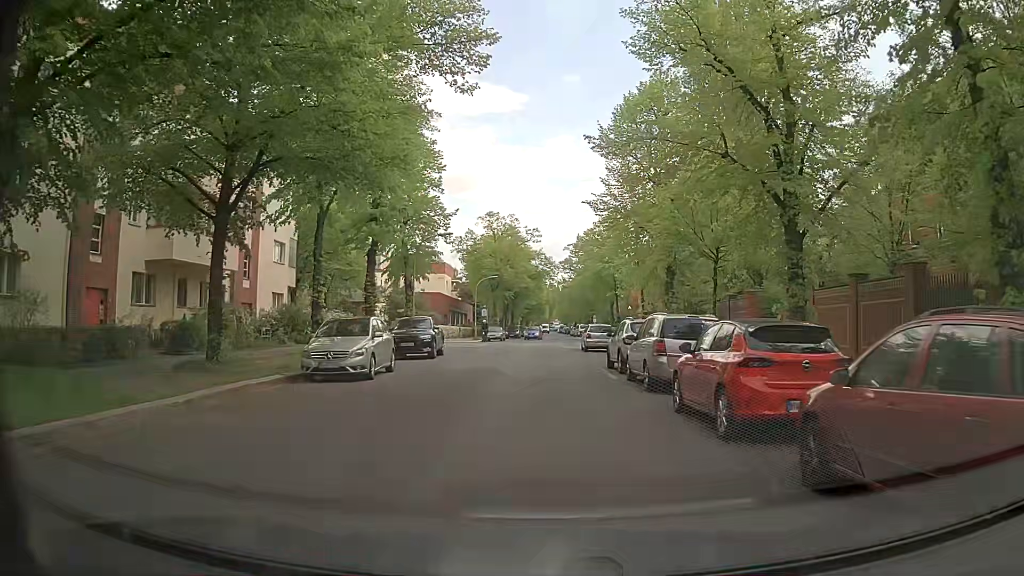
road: residential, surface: asphalt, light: Day
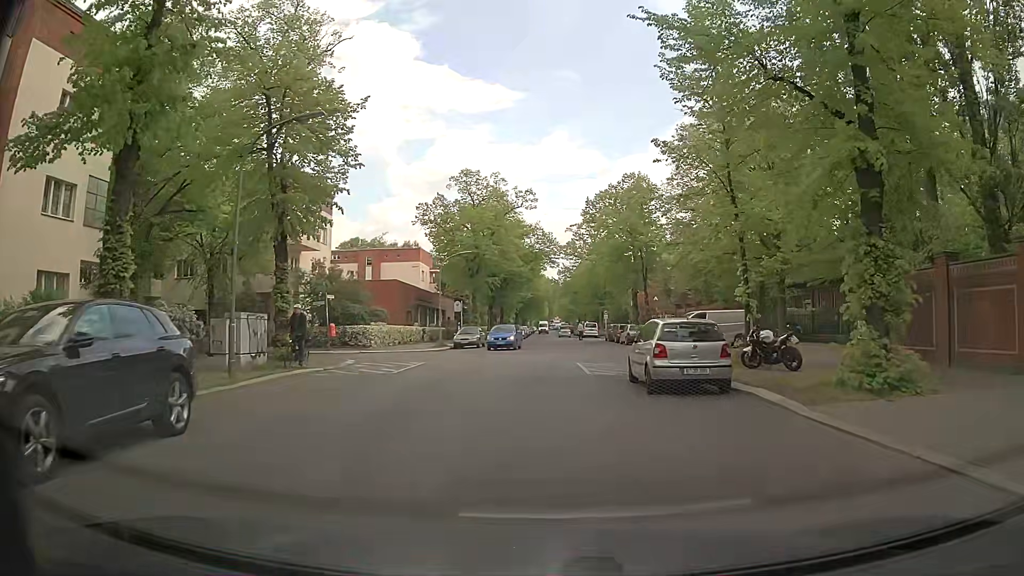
(+0.1, +21.8) m; 0°
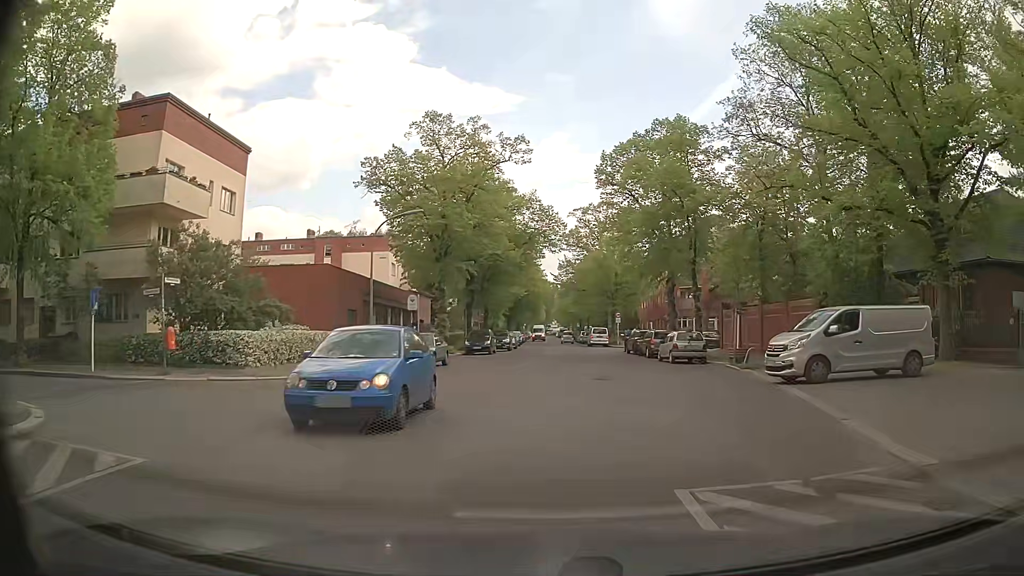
(-0.2, +17.5) m; 0°
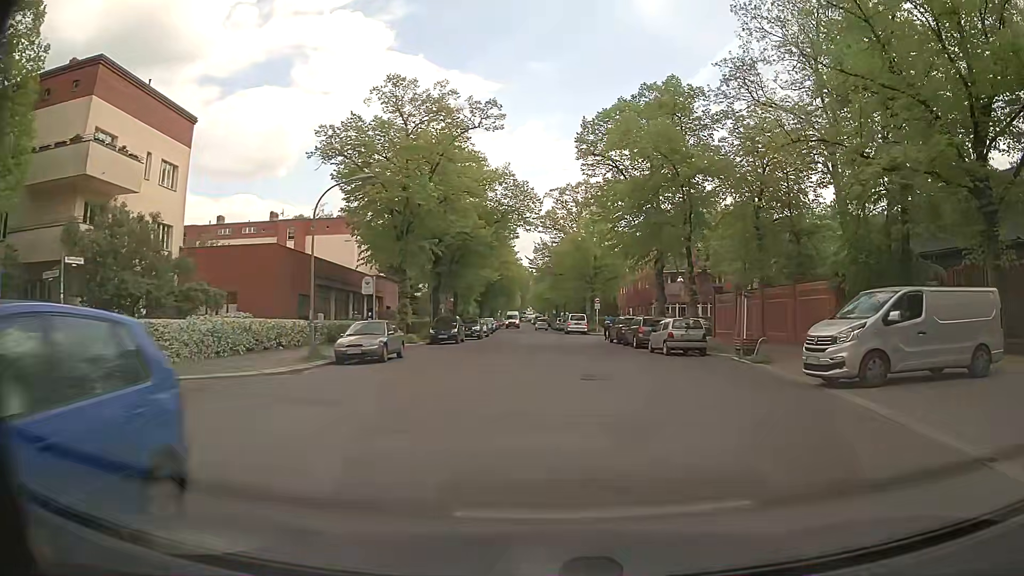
(0.0, +4.4) m; +1°
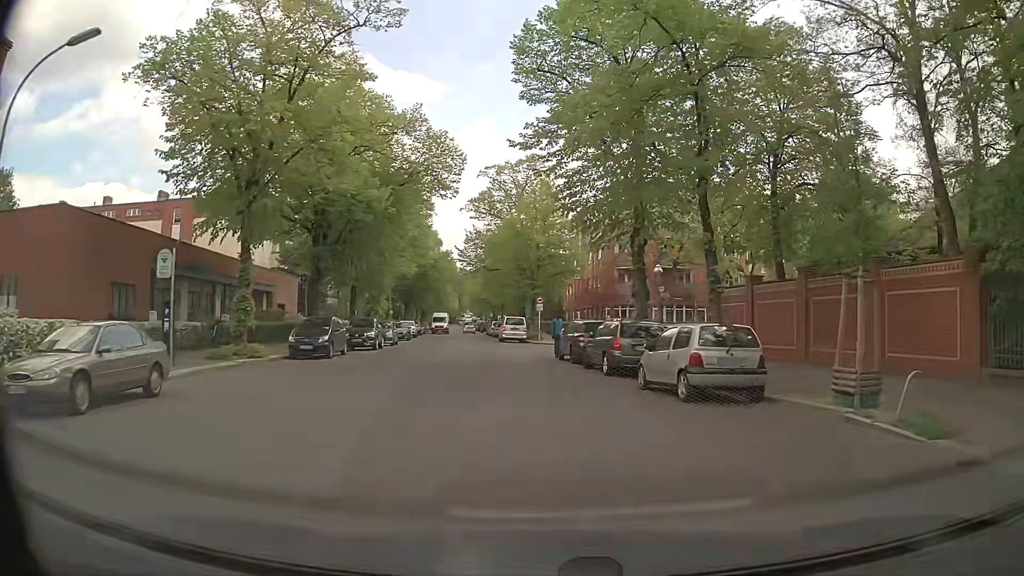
(+0.9, +13.3) m; +5°
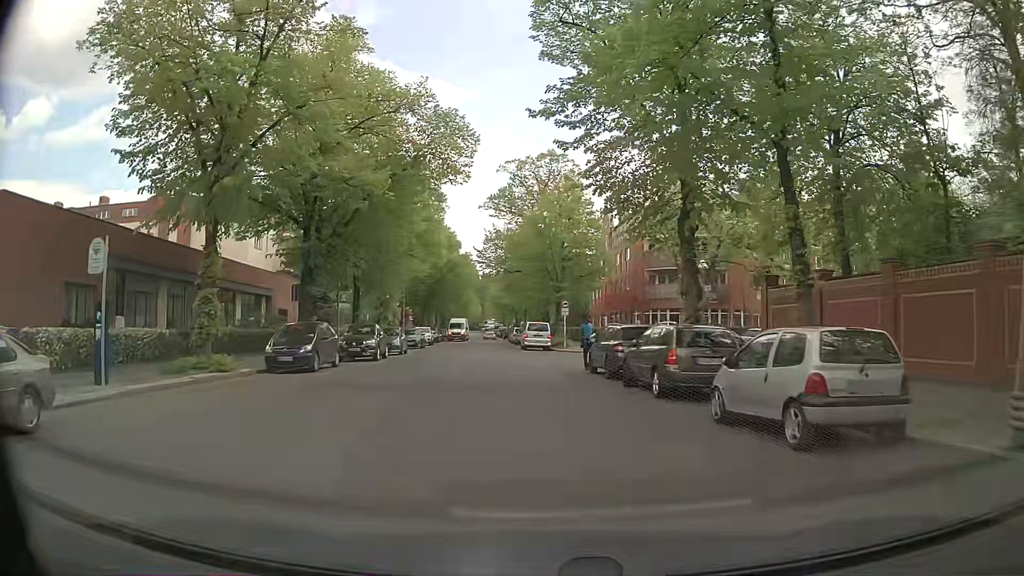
(0.0, +4.5) m; -2°
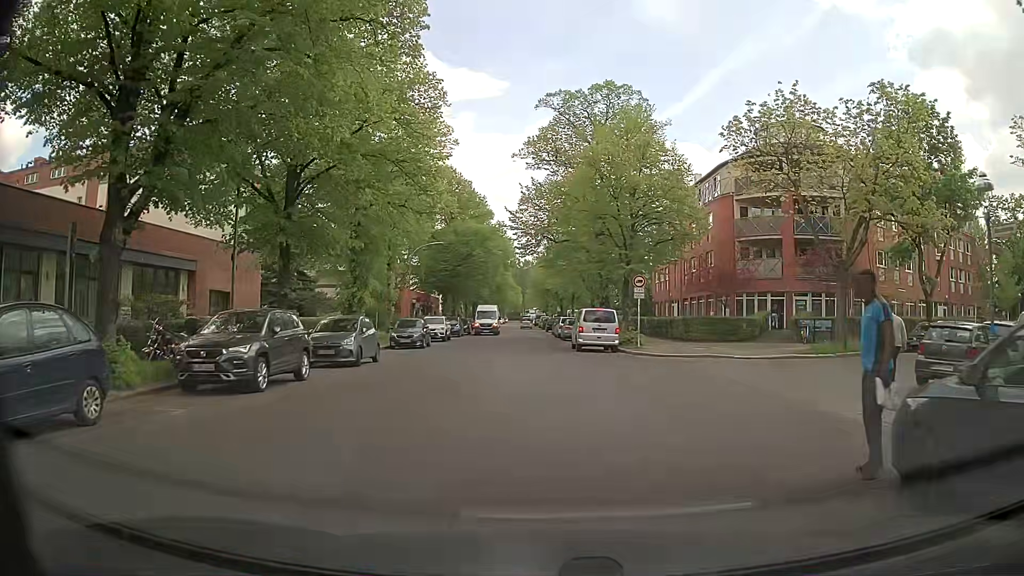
(-0.9, +16.1) m; -4°
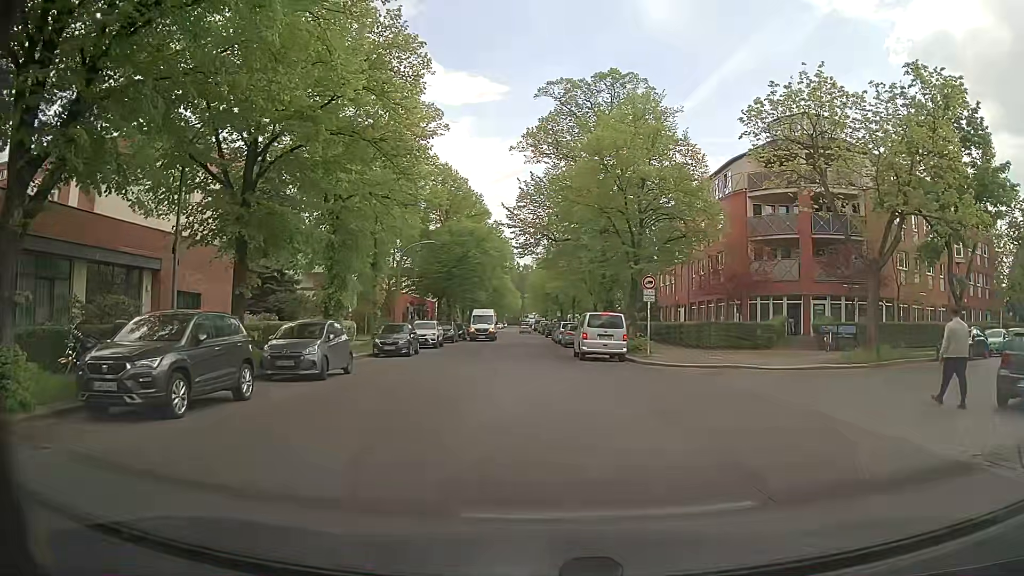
(0.0, +3.1) m; 0°
(0, +10) (0, +20) (-1, +30) (-1, +40) (-1, +50) (-1, +60) (-2, +70) (-2, +80) (-2, +90) (-2, +100) m
